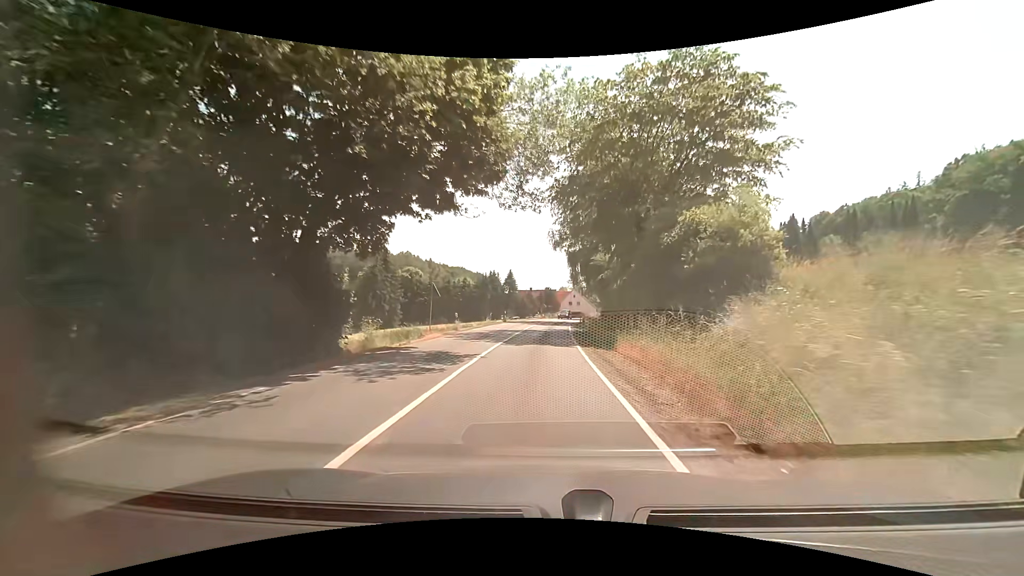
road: secondary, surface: asphalt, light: Day
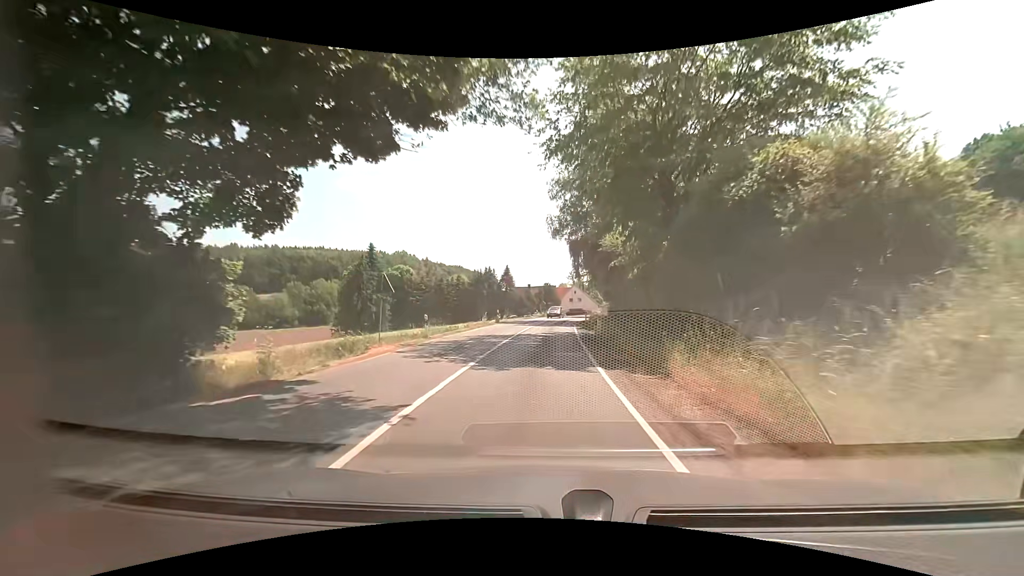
(0.0, +7.4) m; 0°
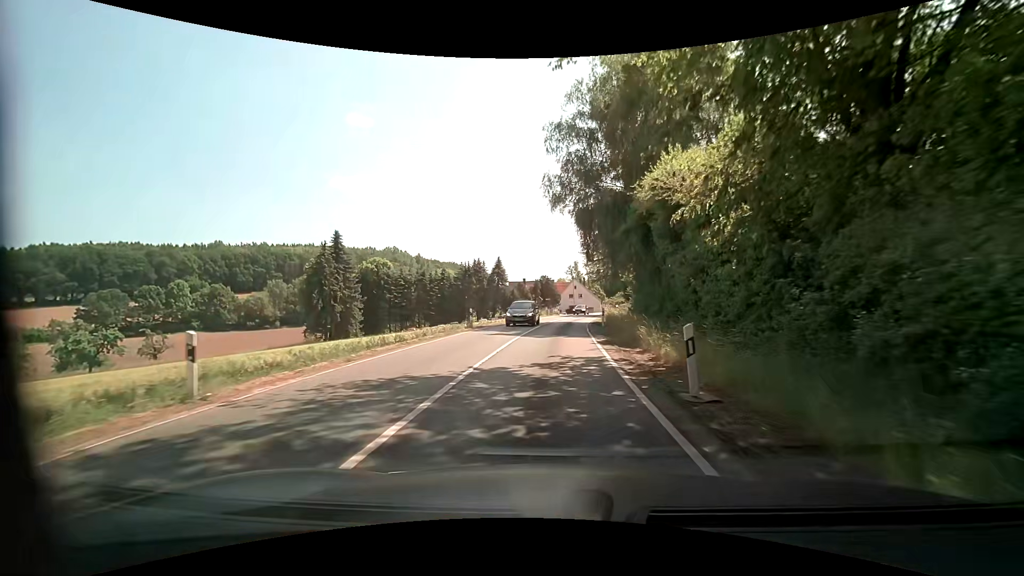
(0.0, +14.6) m; 0°
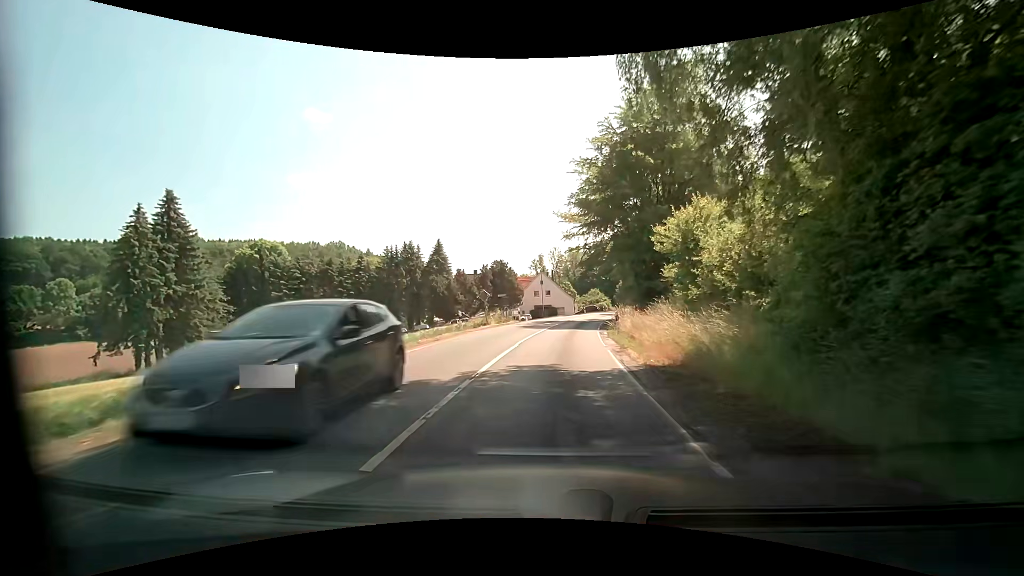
(+1.0, +28.6) m; +5°
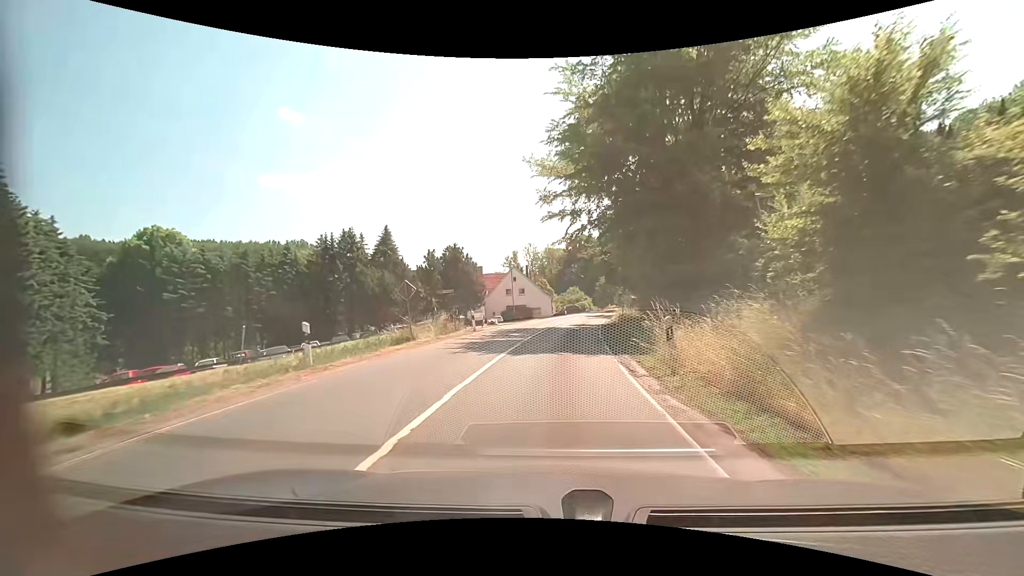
(+0.4, +14.1) m; +2°
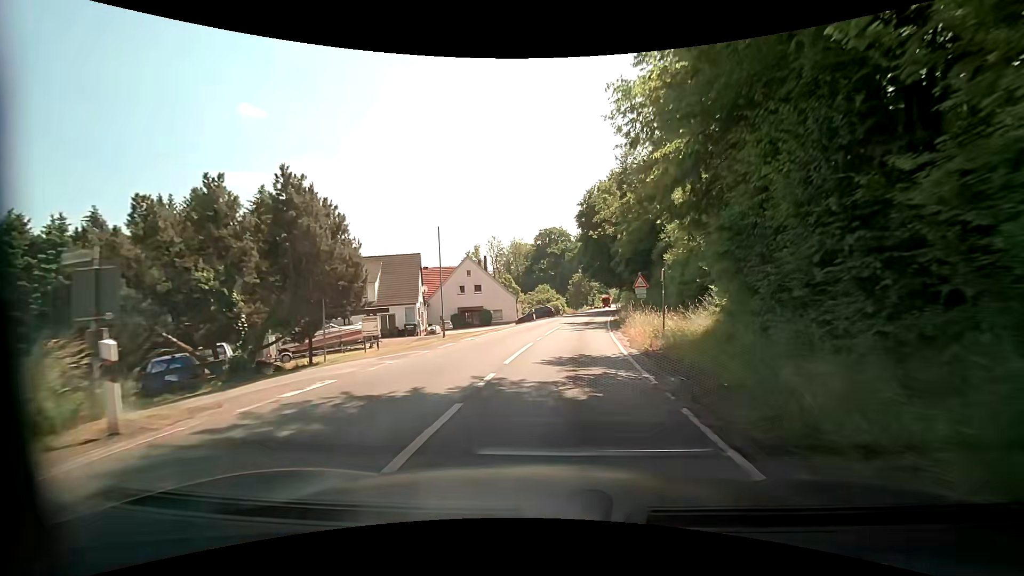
(+0.8, +21.0) m; +4°
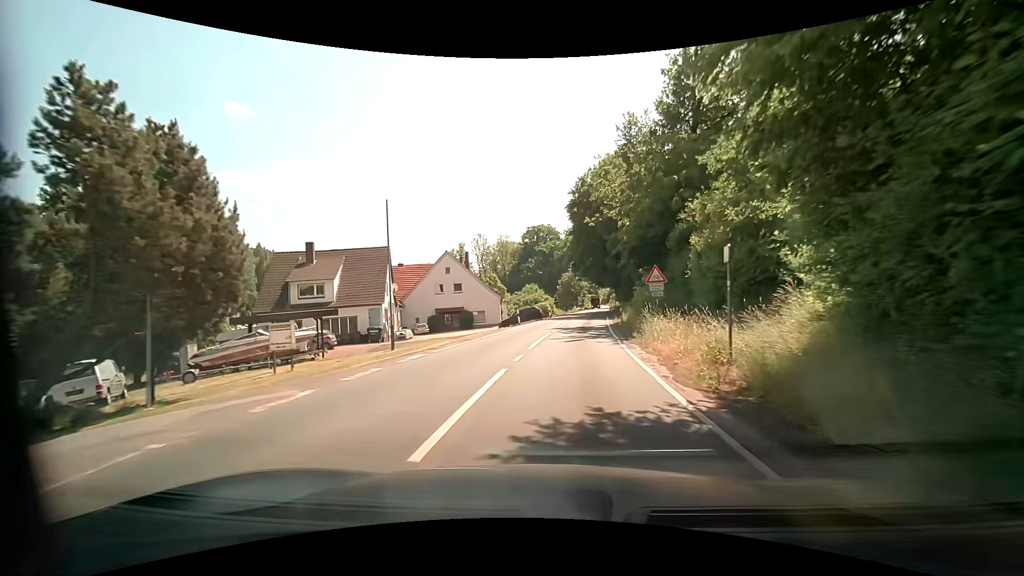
(+0.1, +7.0) m; +1°
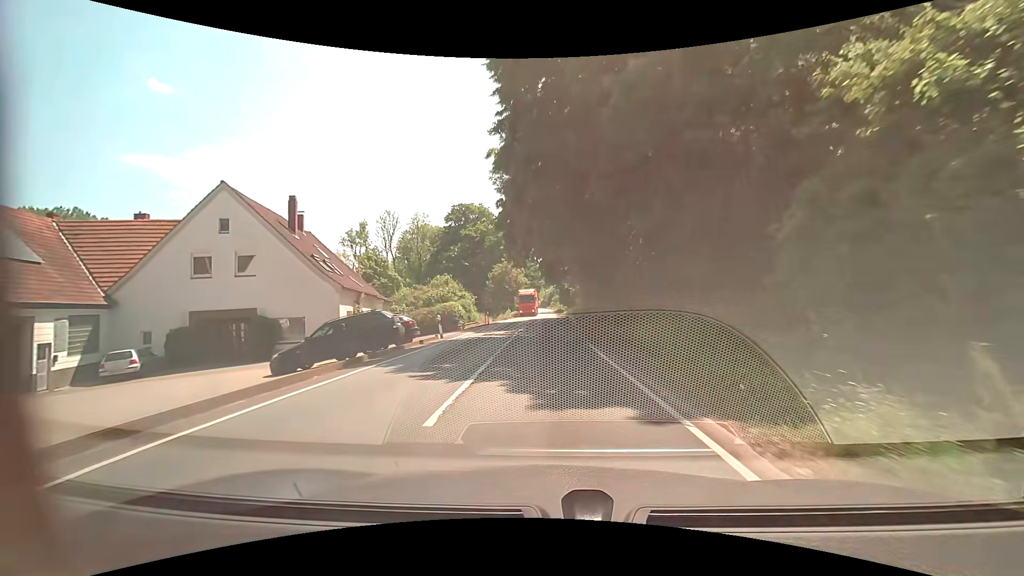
(+2.7, +34.5) m; +8°
(0, +10) (0, +20) (0, +30) (0, +40) (0, +50) (0, +60) (0, +70) (0, +80) (0, +90) (0, +100) m
